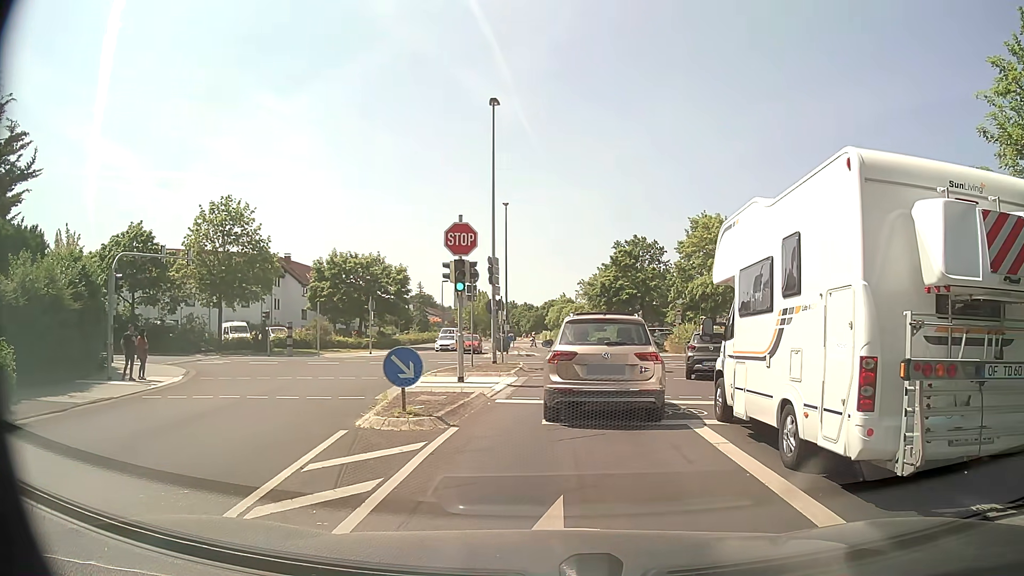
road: residential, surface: asphalt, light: Day
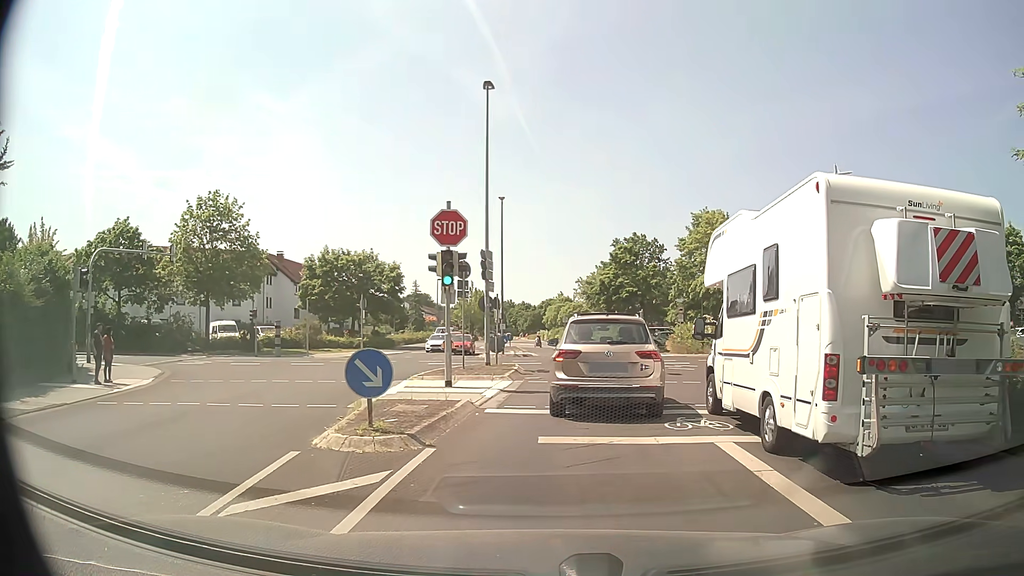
(0.0, +1.9) m; -2°
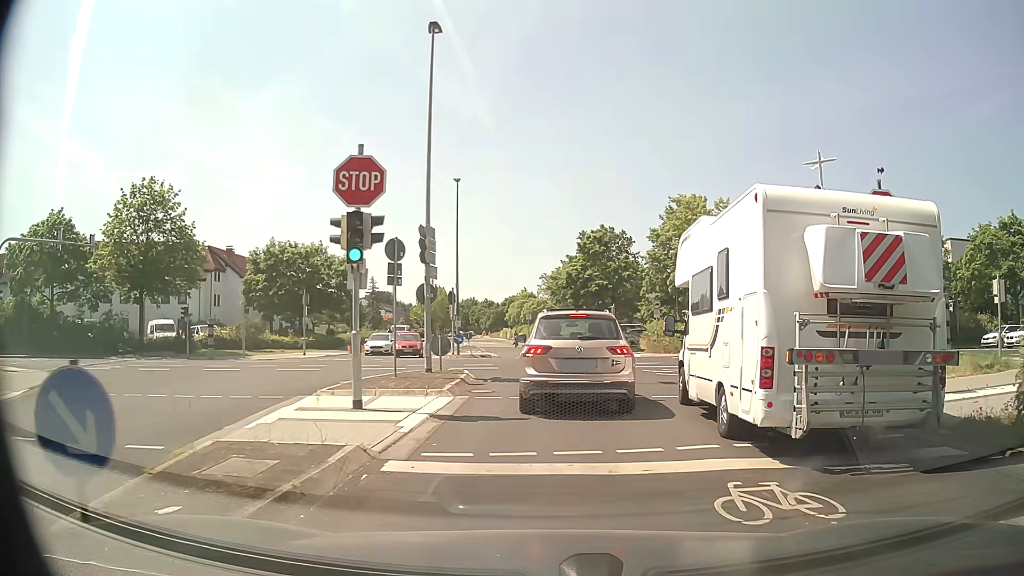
(+0.2, +5.2) m; +4°
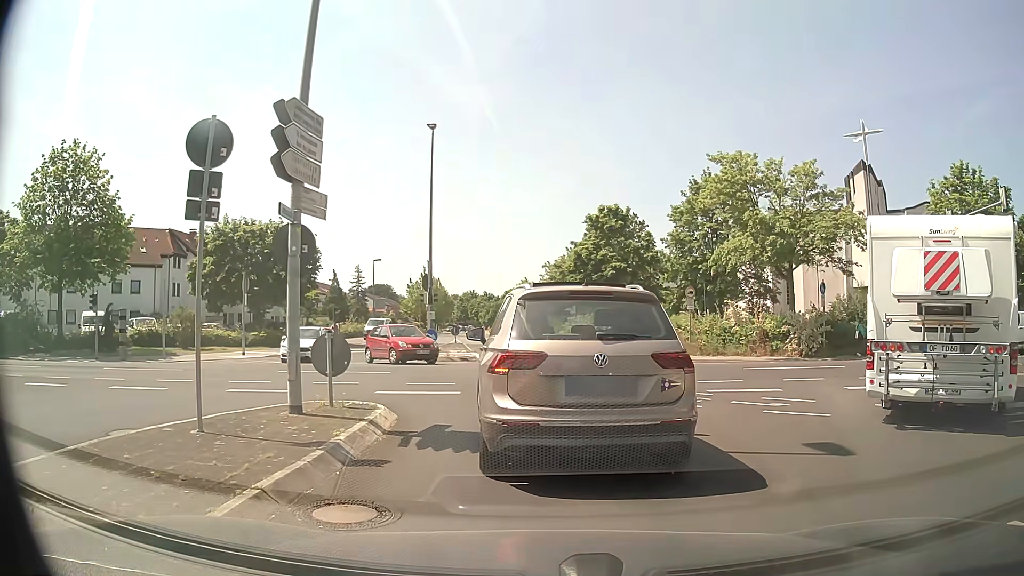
(0.0, +9.6) m; +1°
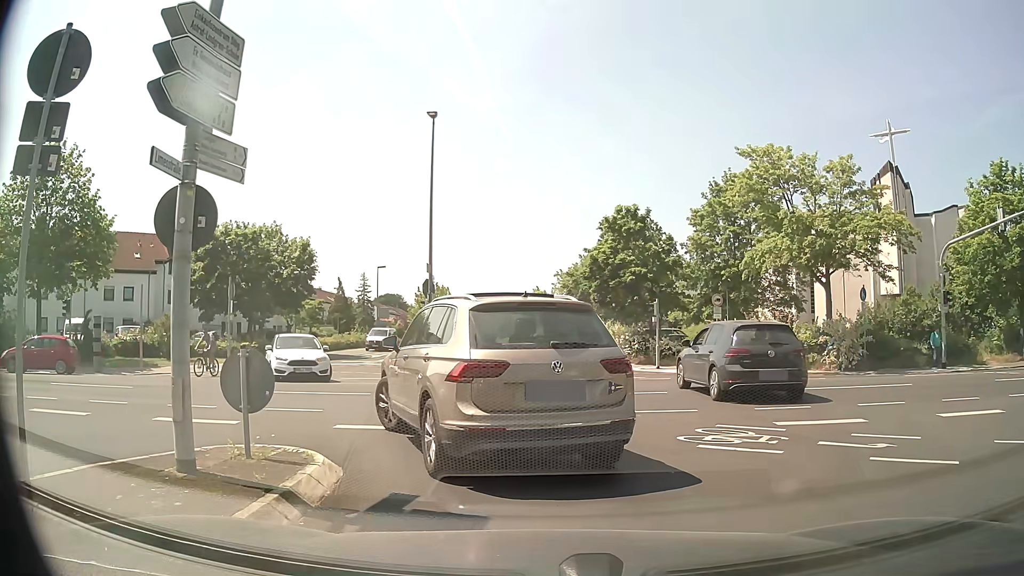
(-0.1, +3.1) m; -3°
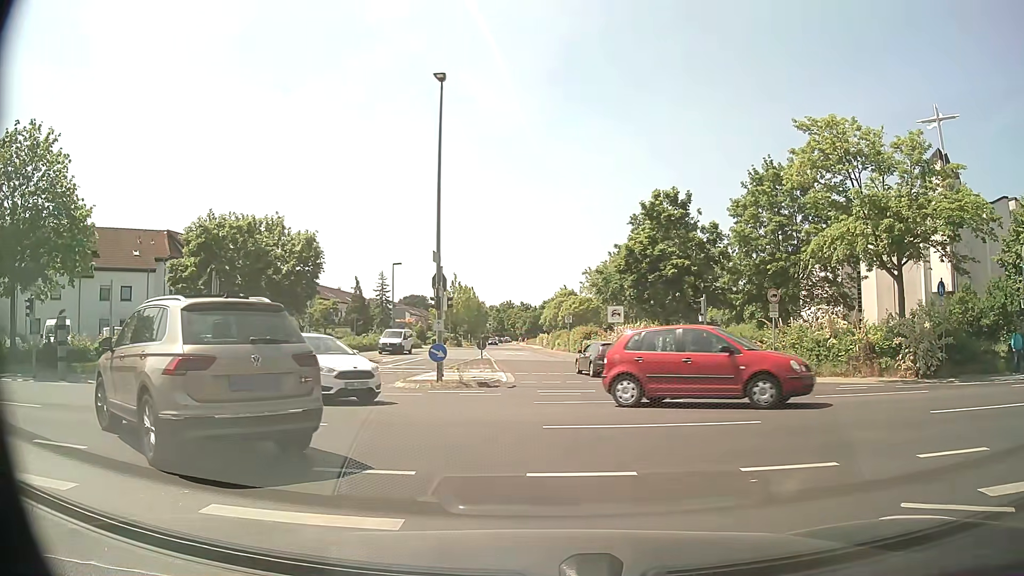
(0.0, +4.6) m; -3°
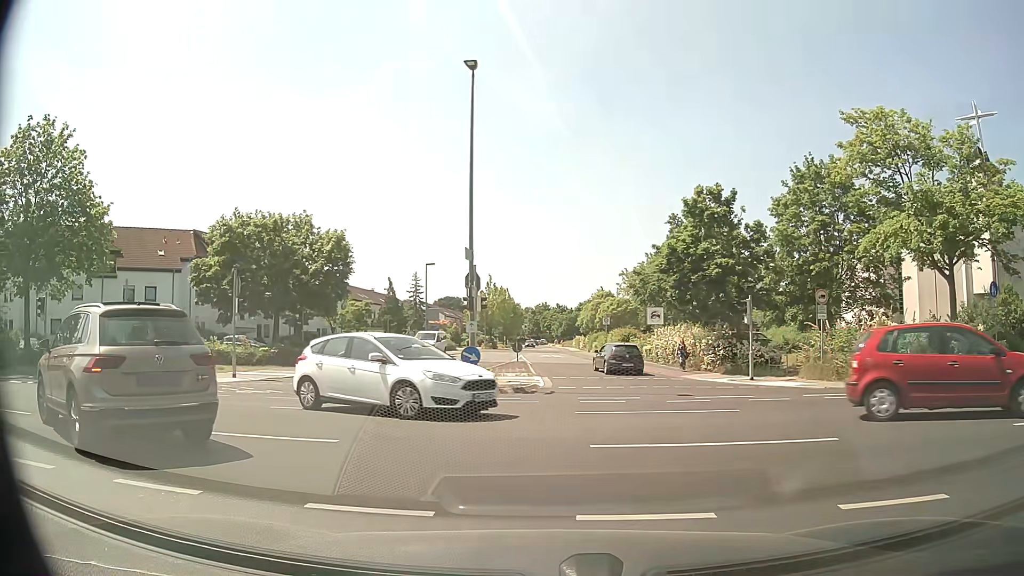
(0.0, +1.4) m; -2°
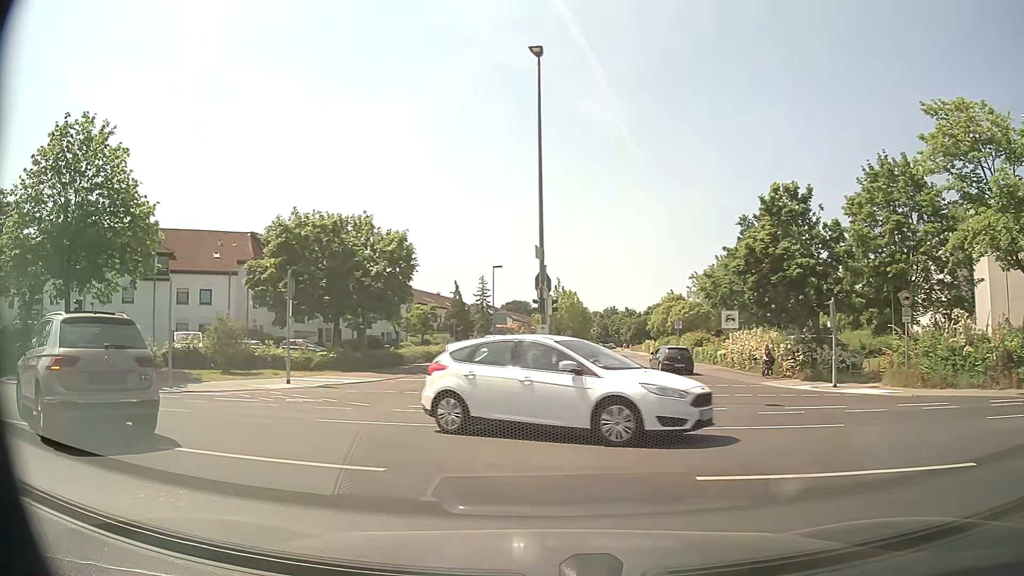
(-0.1, +1.6) m; -6°
(-4, +9) (-12, +15) (-21, +18) (-31, +20) (-41, +21) (-51, +22) (-61, +23) (-71, +25) (-81, +26) (-91, +27) m
